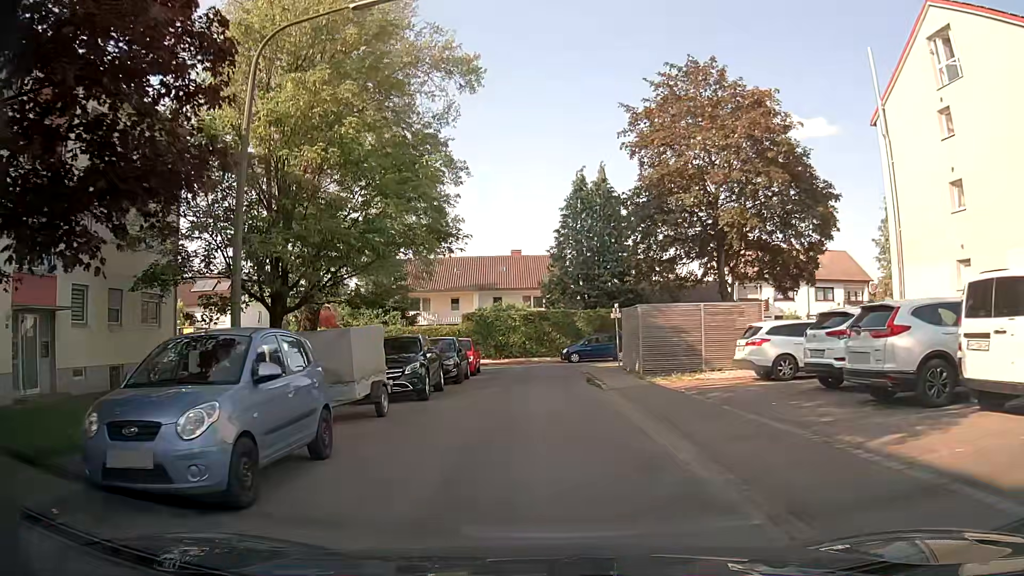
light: Day
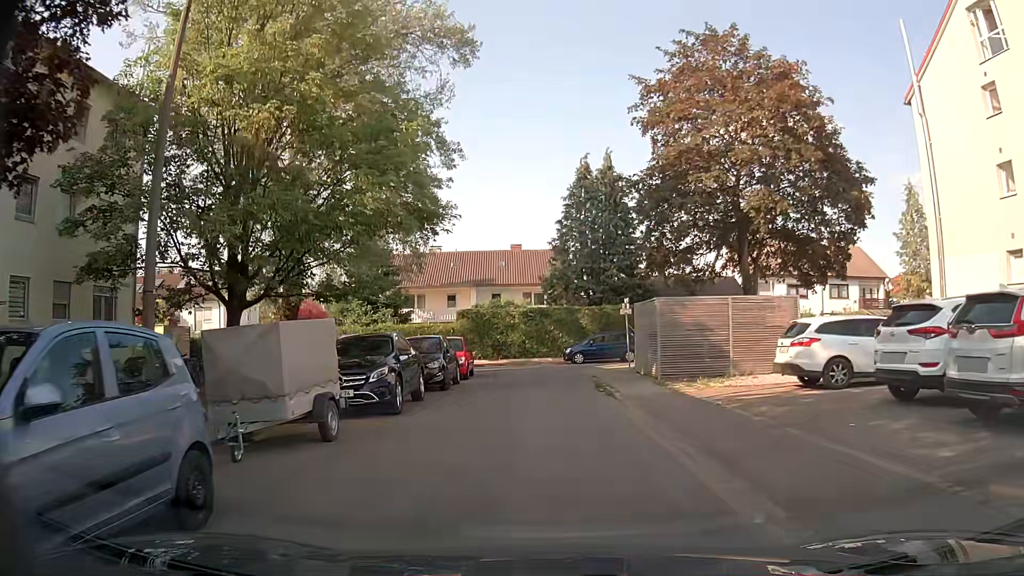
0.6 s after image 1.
(0.0, +3.1) m; 0°
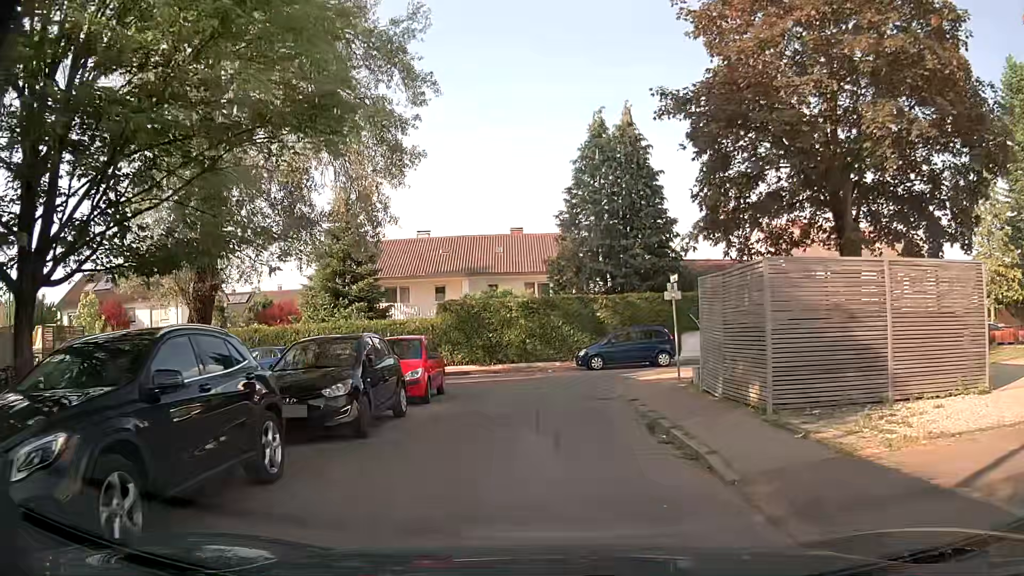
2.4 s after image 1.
(-0.1, +8.6) m; 0°
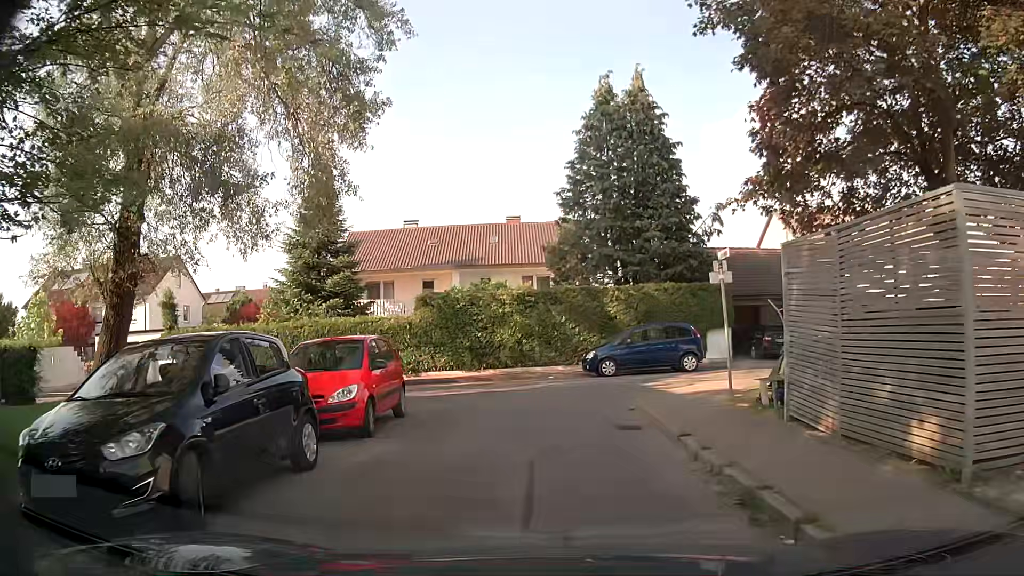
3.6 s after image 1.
(-0.1, +4.8) m; +1°
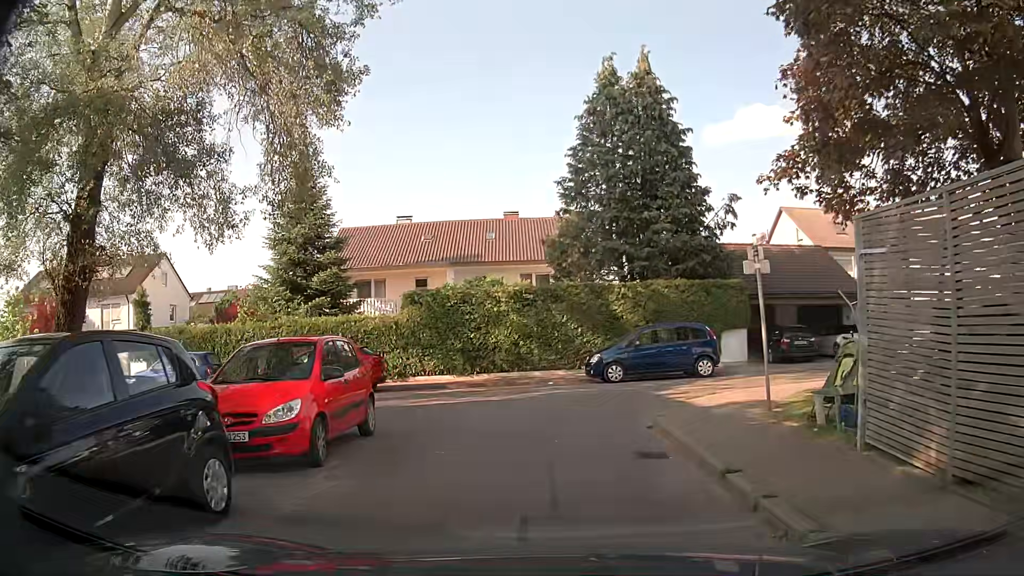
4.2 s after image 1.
(0.0, +2.2) m; 0°
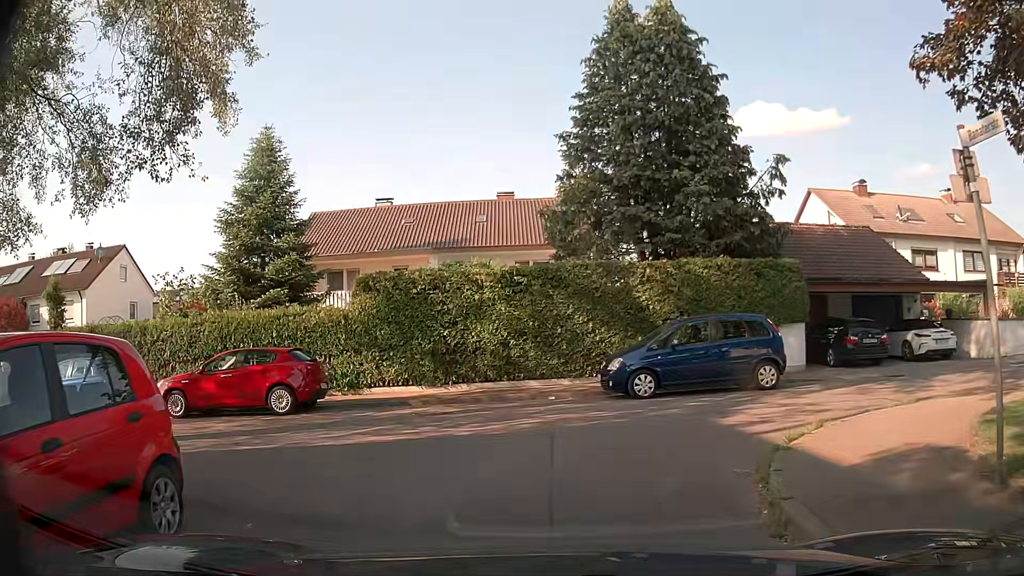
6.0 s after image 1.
(-0.1, +5.7) m; -1°
